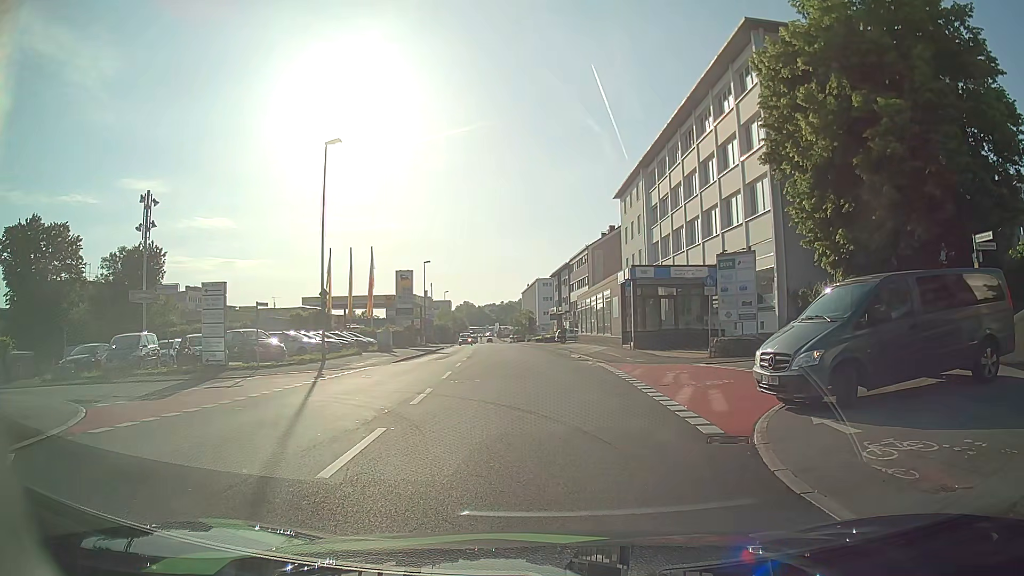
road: tertiary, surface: asphalt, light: Day
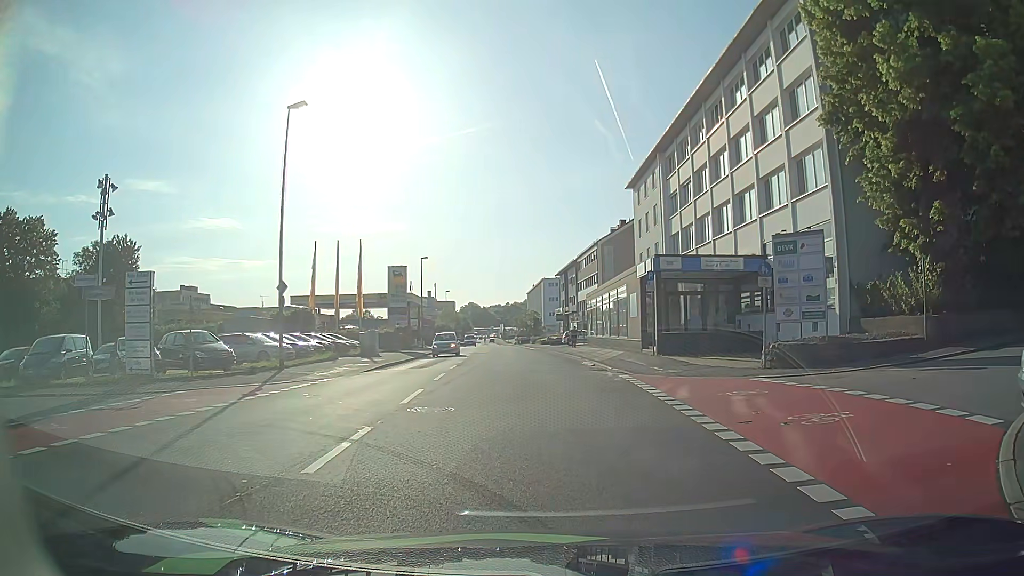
(+0.1, +5.9) m; +2°
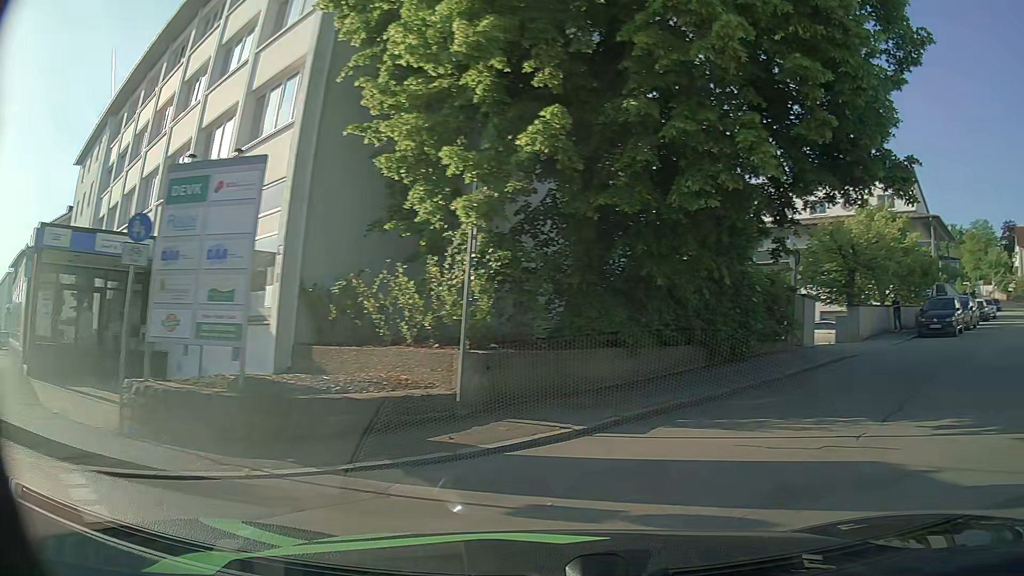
(+2.9, +9.9) m; +47°
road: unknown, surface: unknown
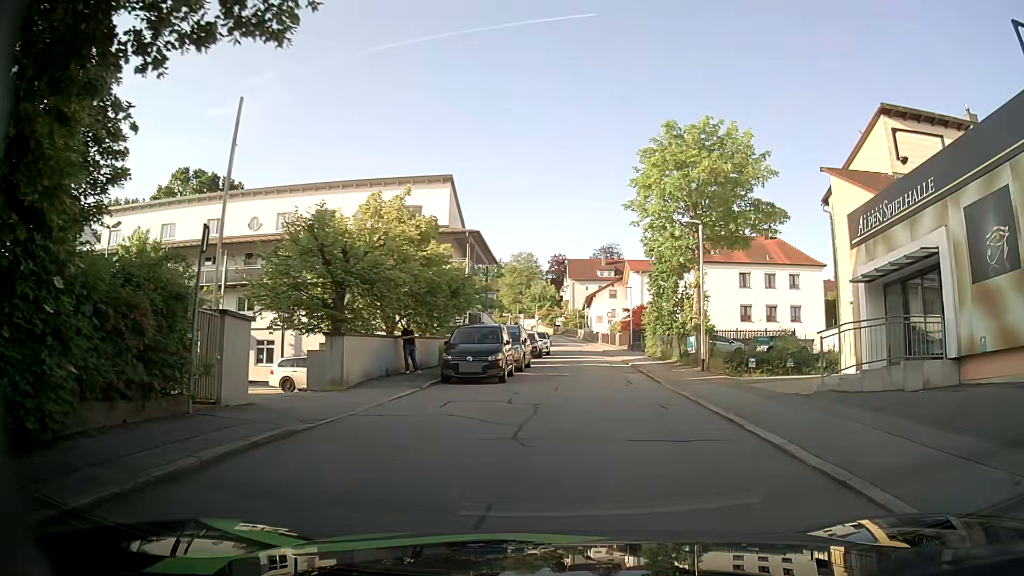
(+3.8, +8.5) m; +39°
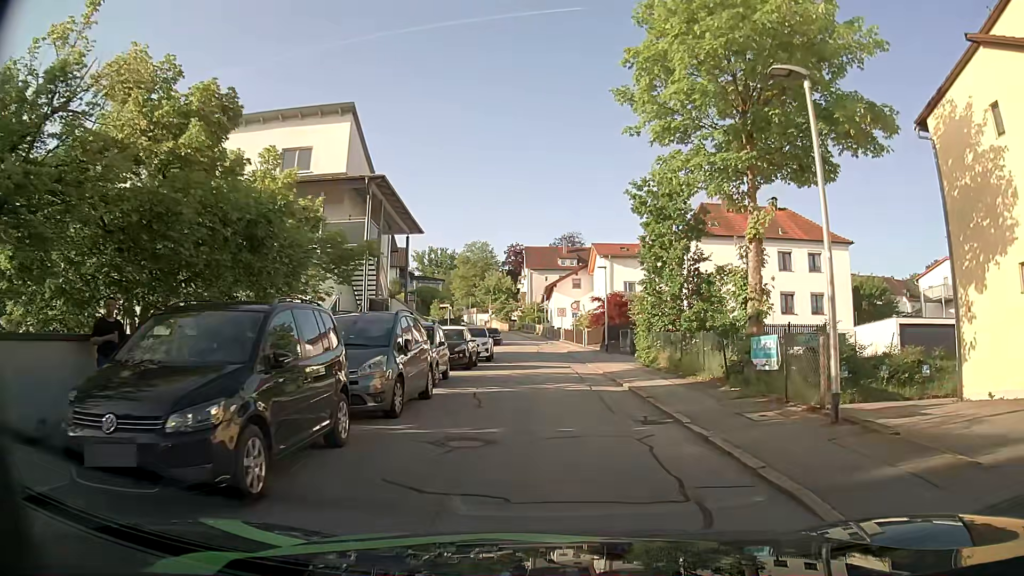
(+0.7, +13.8) m; +5°
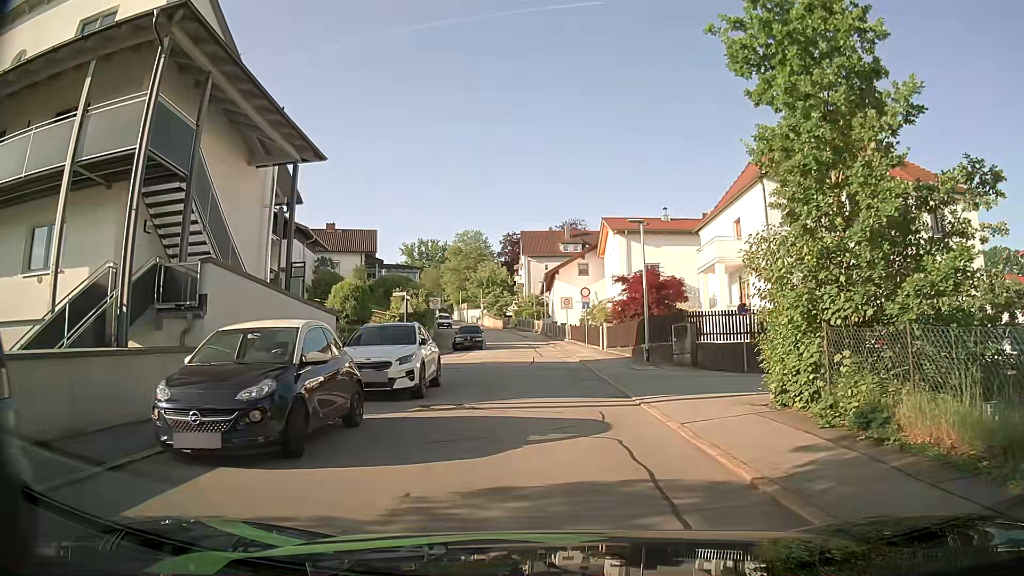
(-0.2, +15.6) m; 0°
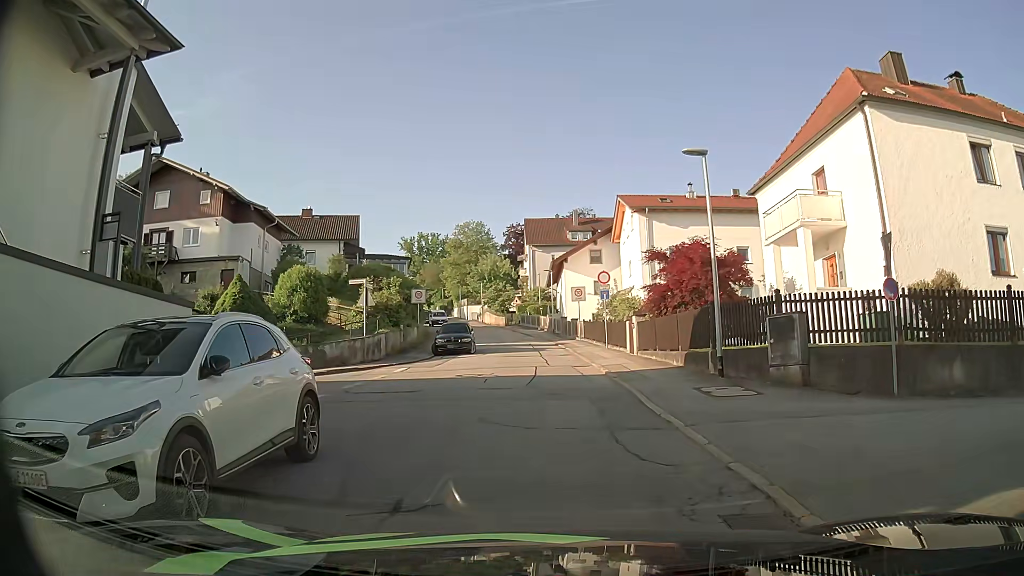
(-0.1, +8.9) m; 0°
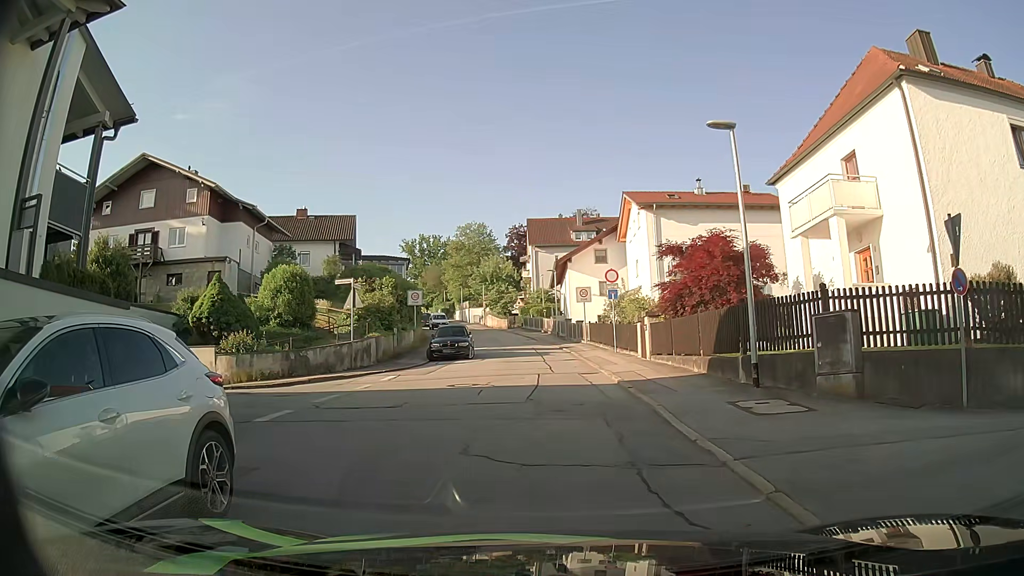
(0.0, +2.2) m; -2°
